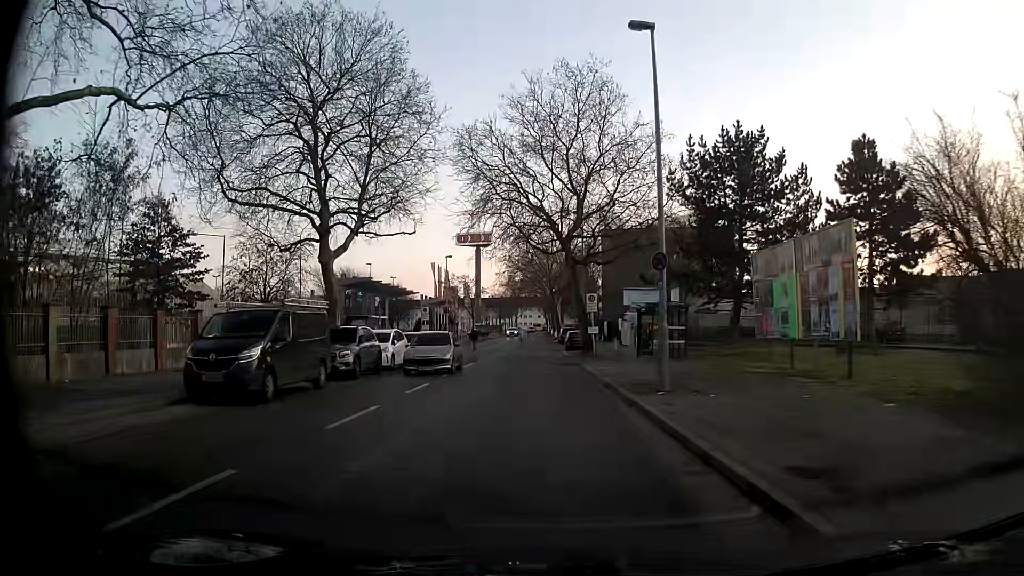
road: residential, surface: concrete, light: Day
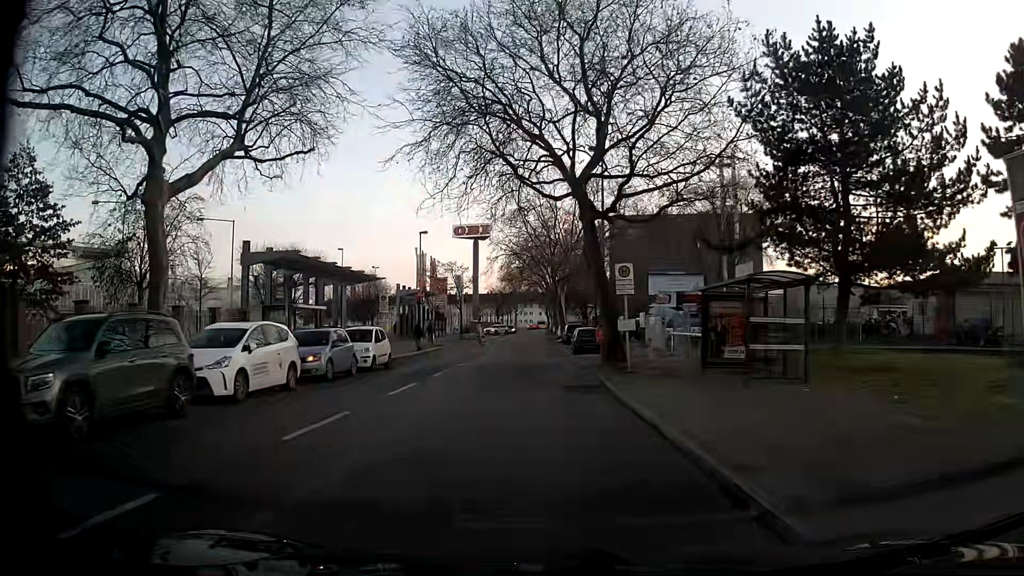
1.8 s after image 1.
(-0.1, +13.4) m; 0°
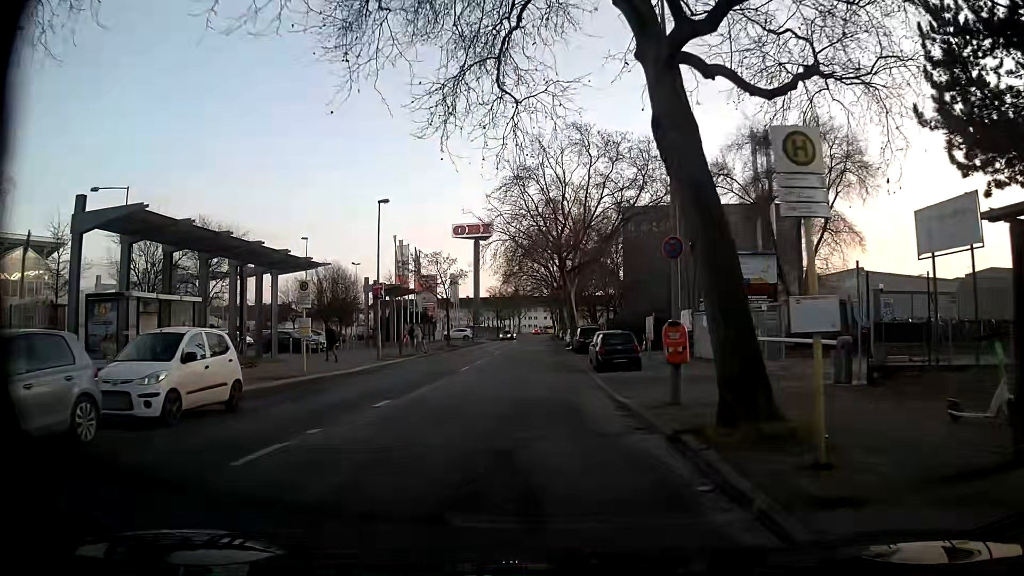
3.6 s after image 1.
(-0.1, +13.4) m; -1°
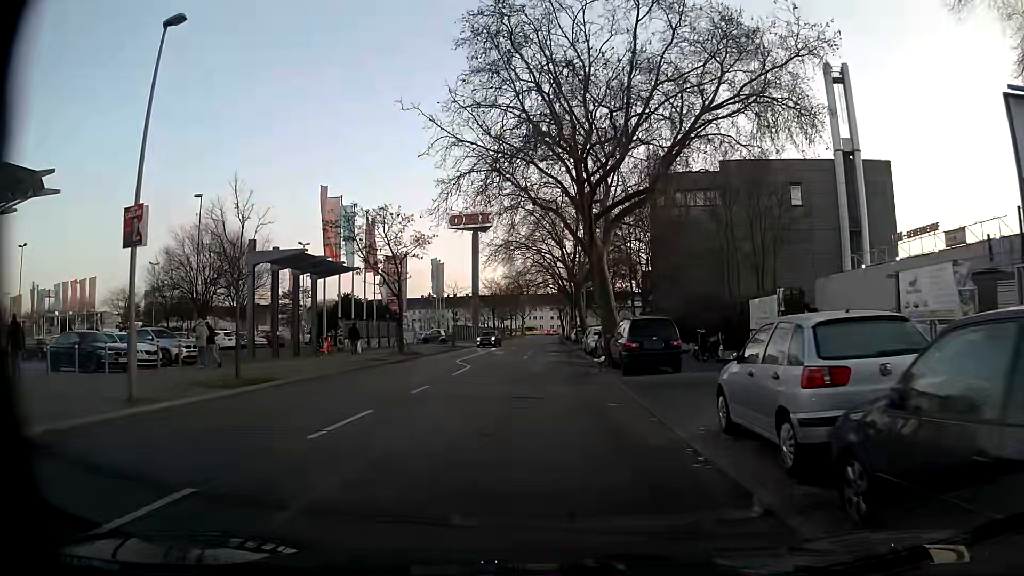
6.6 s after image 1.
(0.0, +22.3) m; +1°
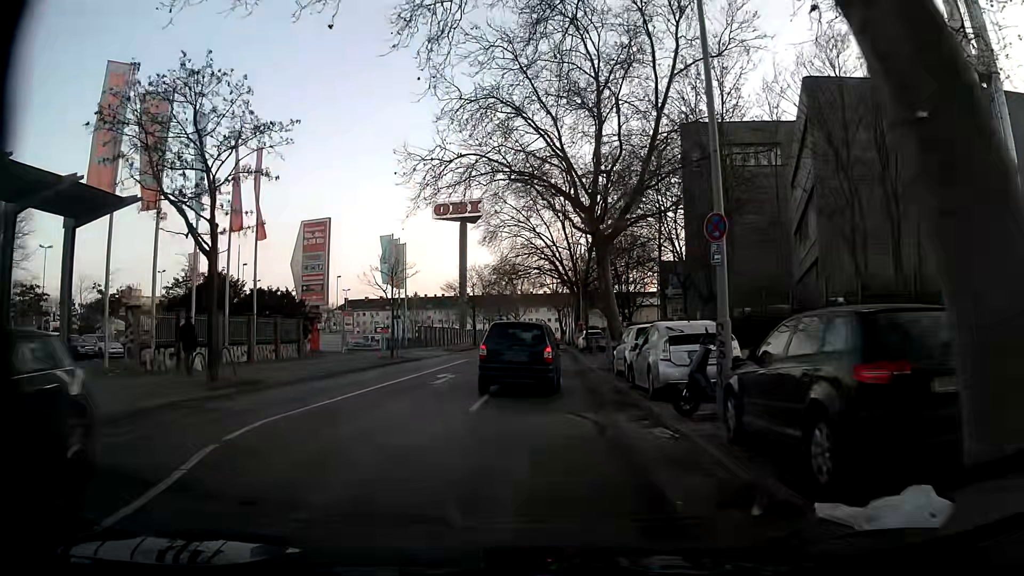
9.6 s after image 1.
(-0.2, +22.2) m; -1°
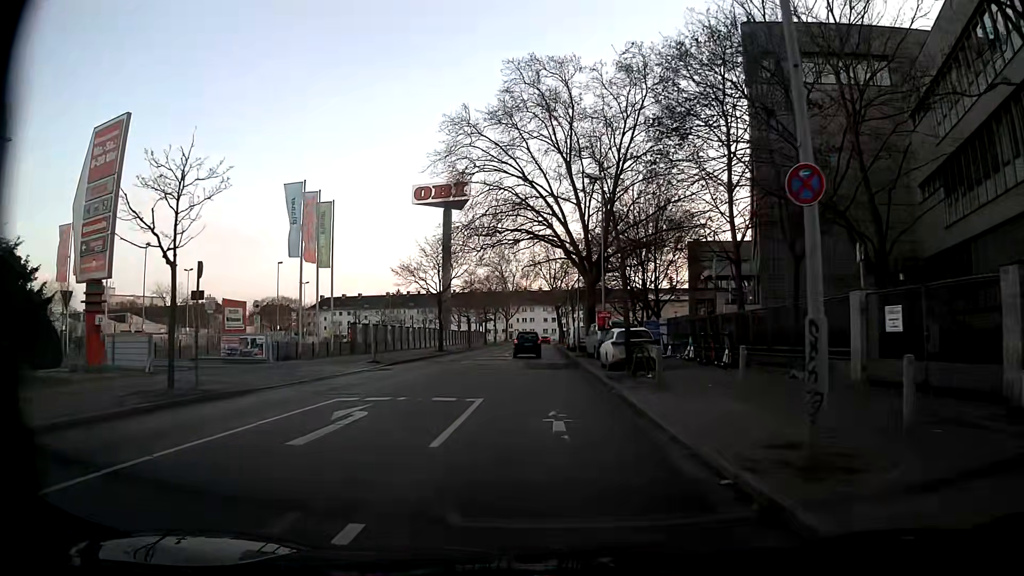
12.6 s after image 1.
(0.0, +22.3) m; 0°
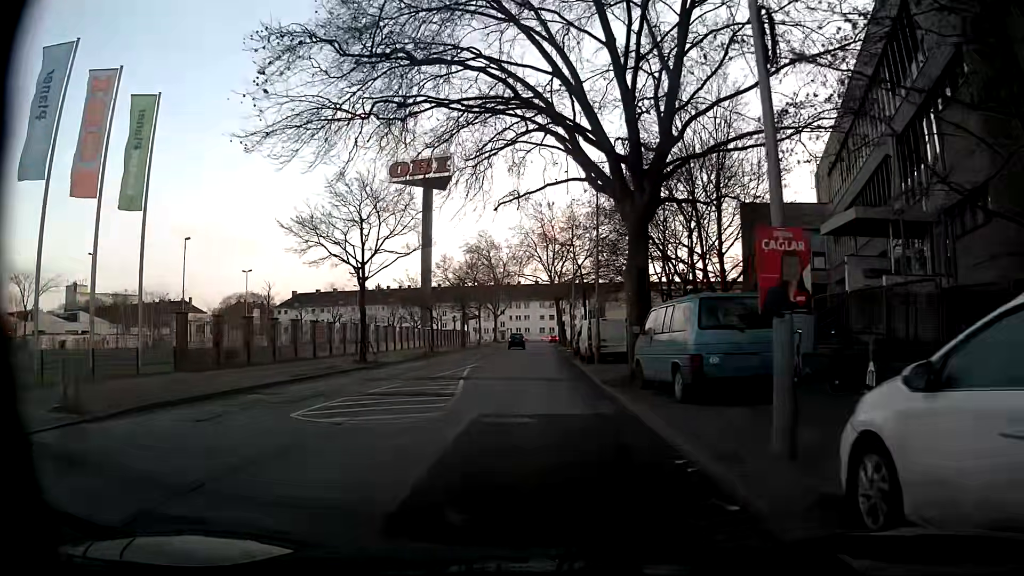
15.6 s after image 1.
(+0.1, +22.3) m; 0°
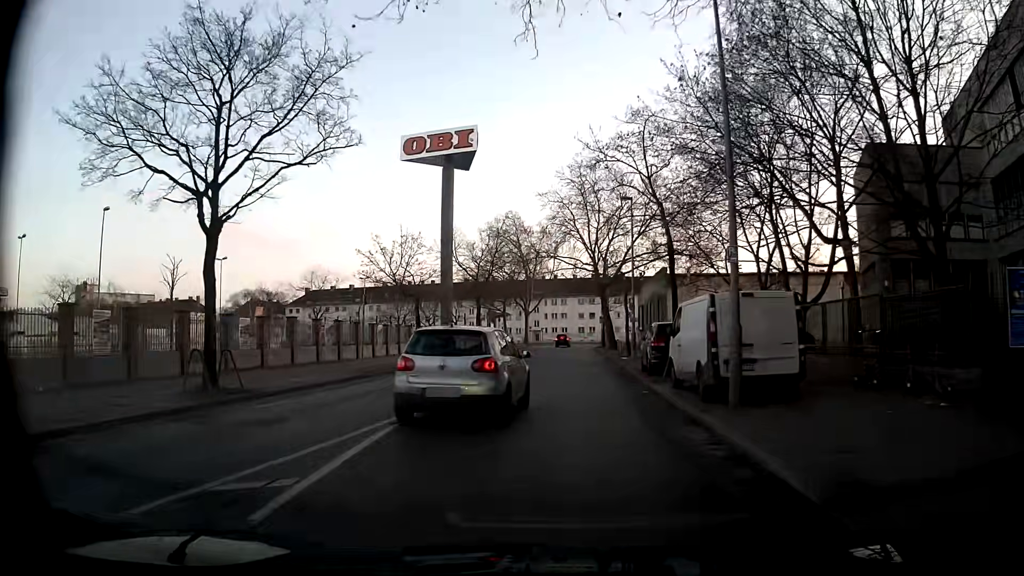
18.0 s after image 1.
(-0.2, +17.9) m; -2°
